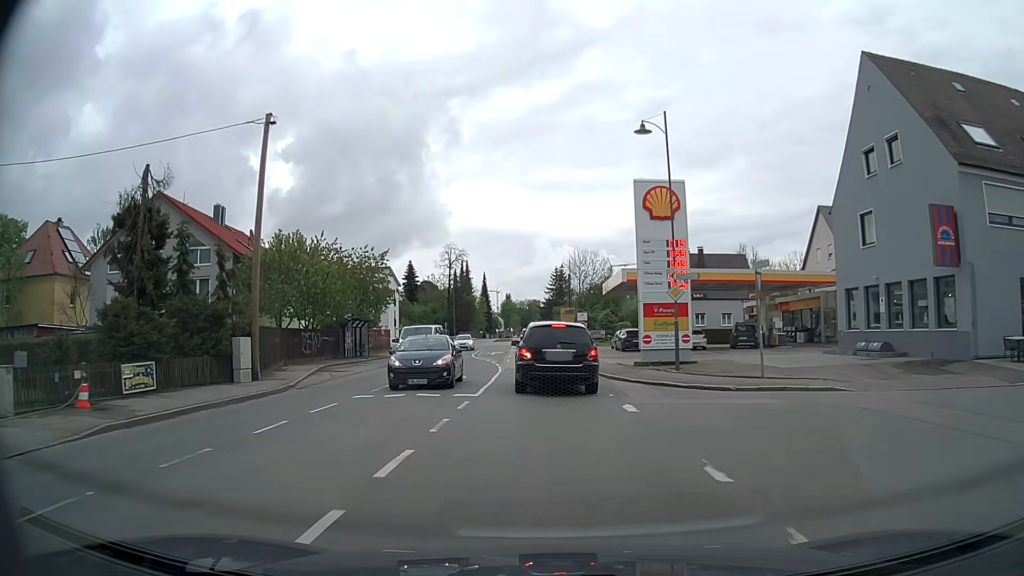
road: secondary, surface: asphalt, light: Day
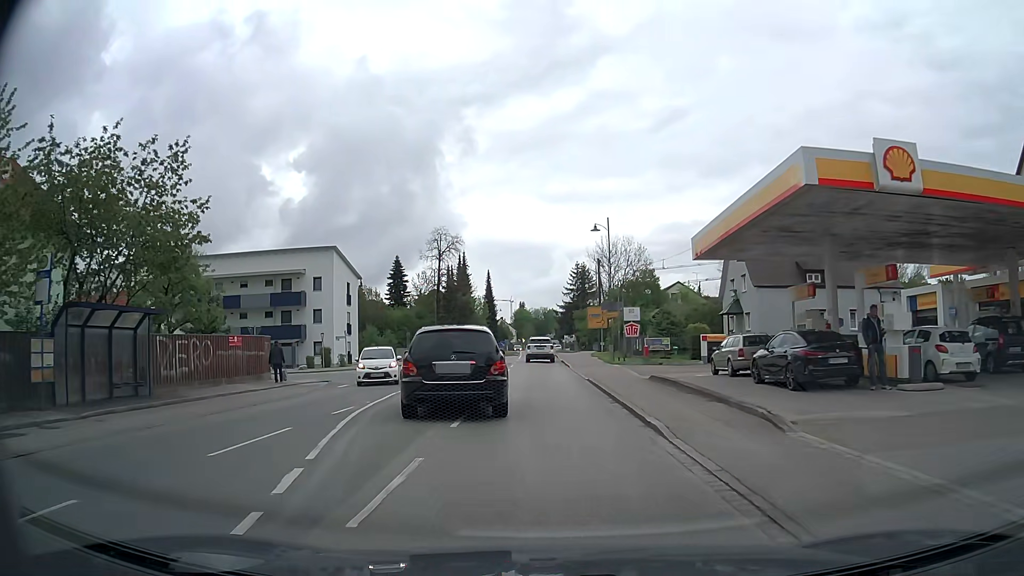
(-0.3, +29.5) m; -1°
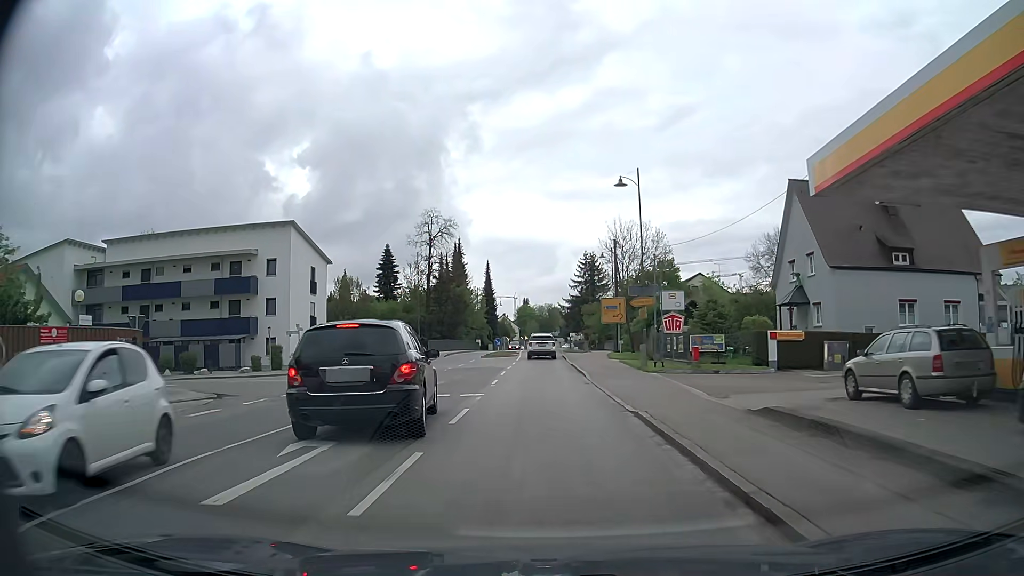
(-0.1, +11.8) m; 0°
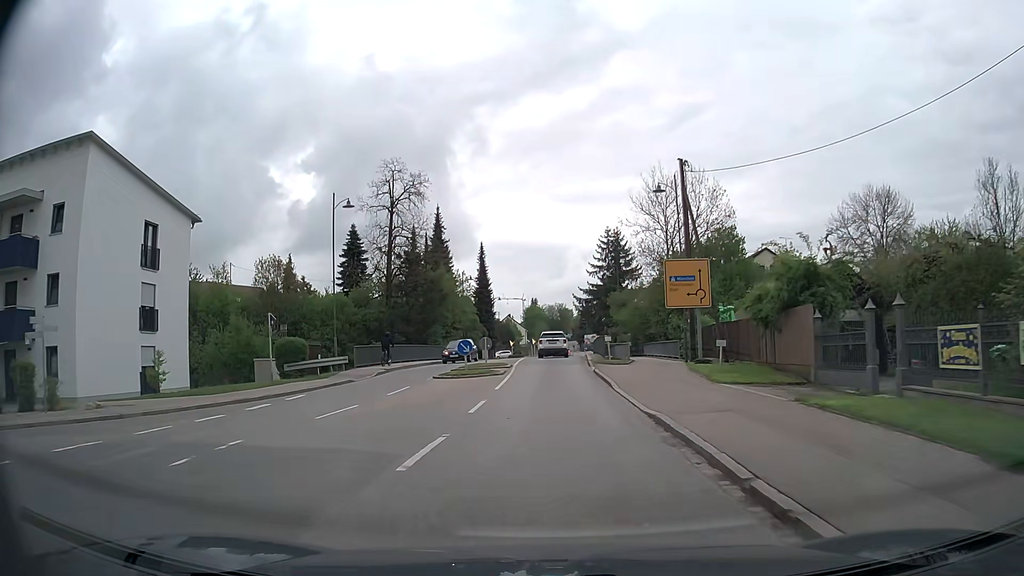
(-0.3, +26.0) m; -1°
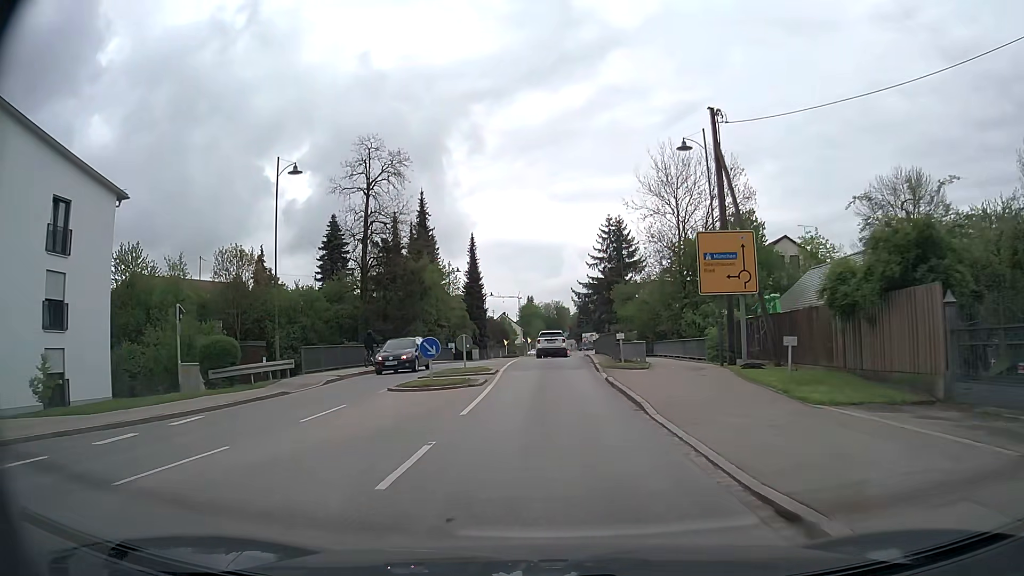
(0.0, +7.1) m; +1°
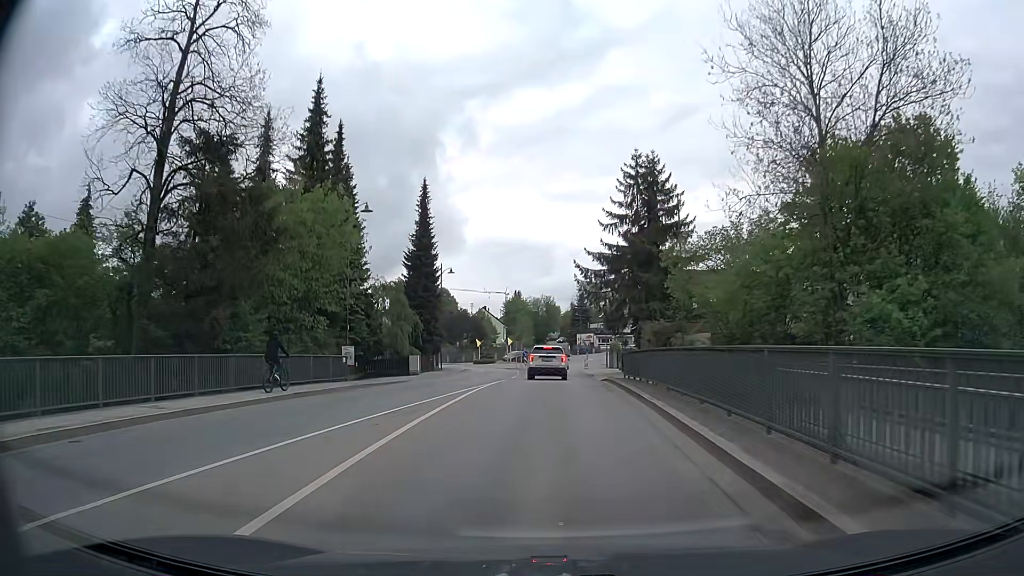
(-0.2, +29.1) m; 0°
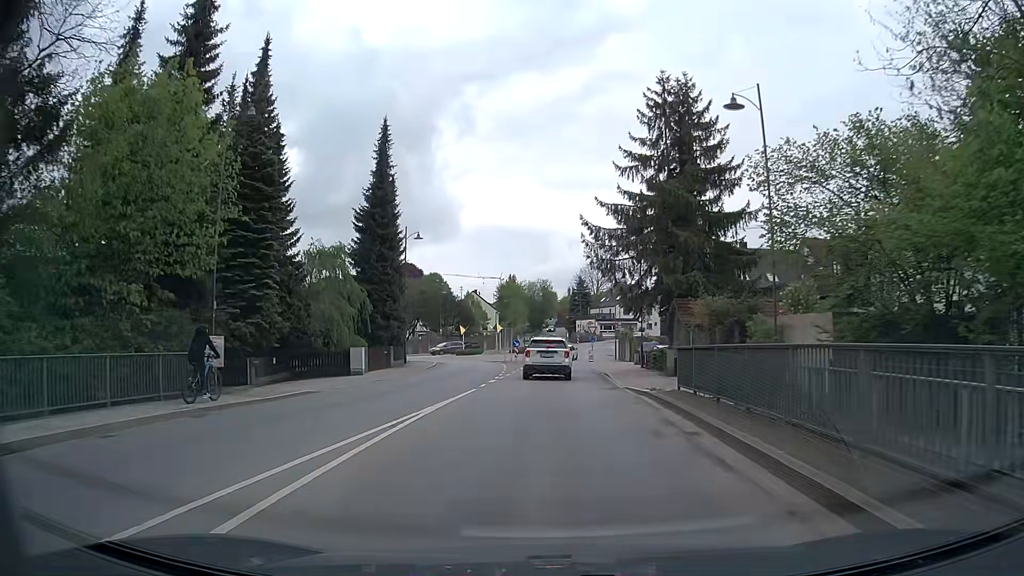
(0.0, +13.0) m; 0°
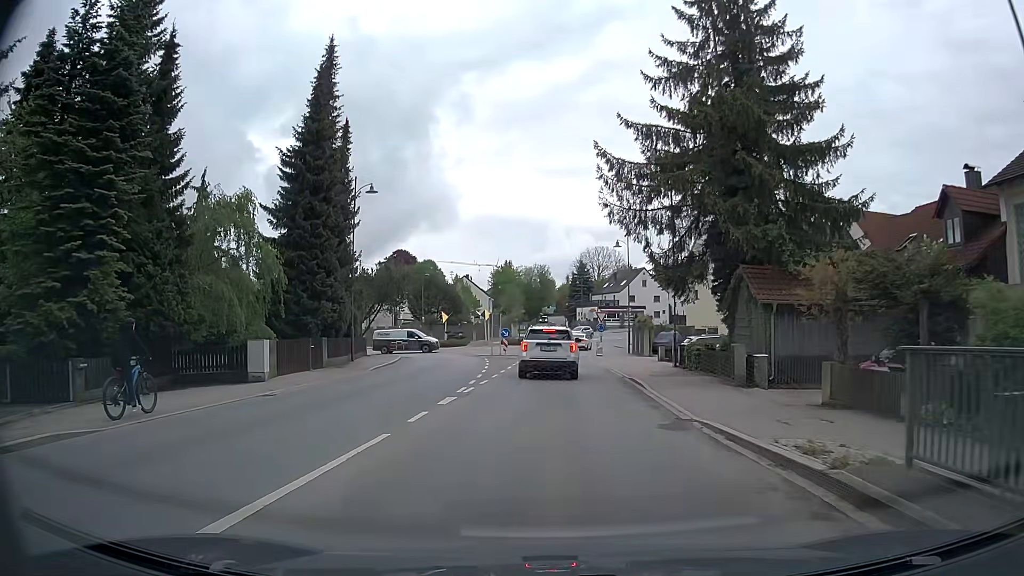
(0.0, +11.3) m; 0°
